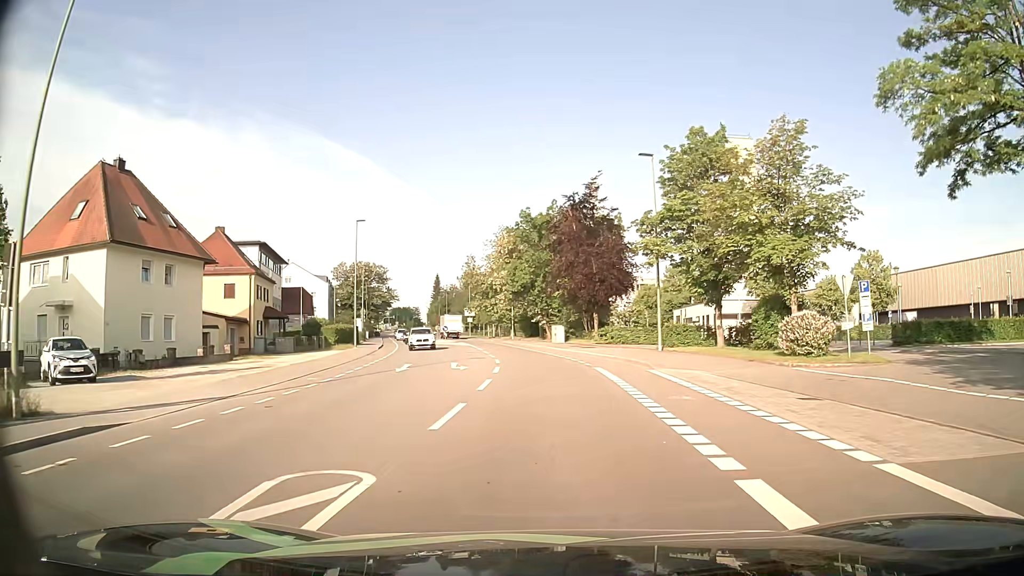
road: tertiary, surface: asphalt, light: Day
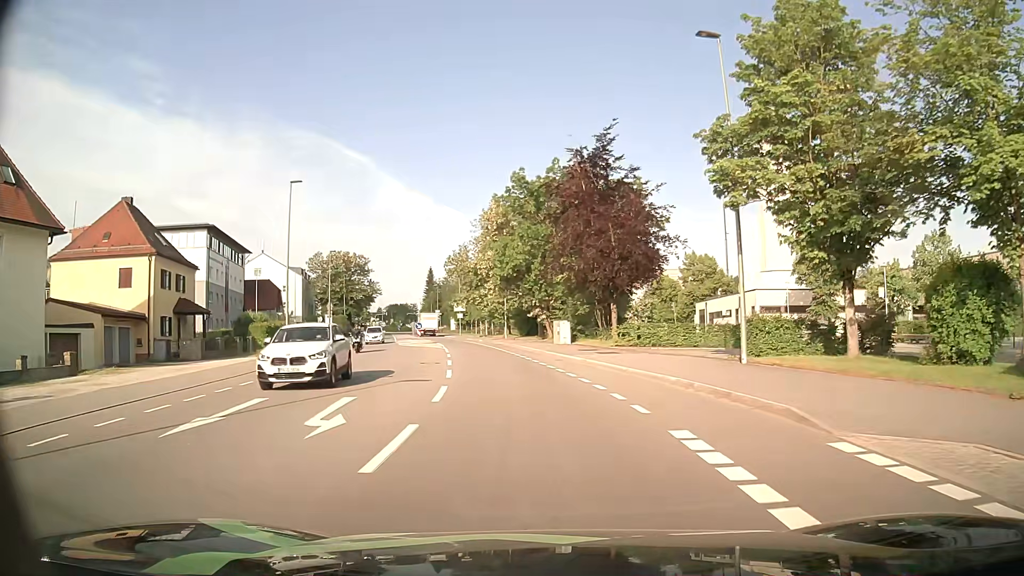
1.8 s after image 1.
(+0.1, +14.9) m; -1°
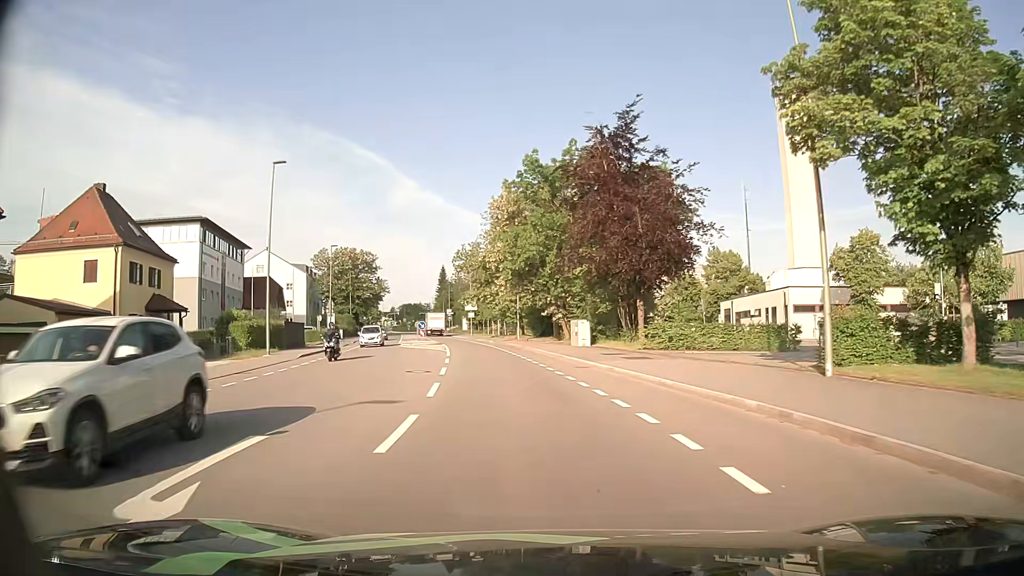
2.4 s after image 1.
(0.0, +5.1) m; -1°
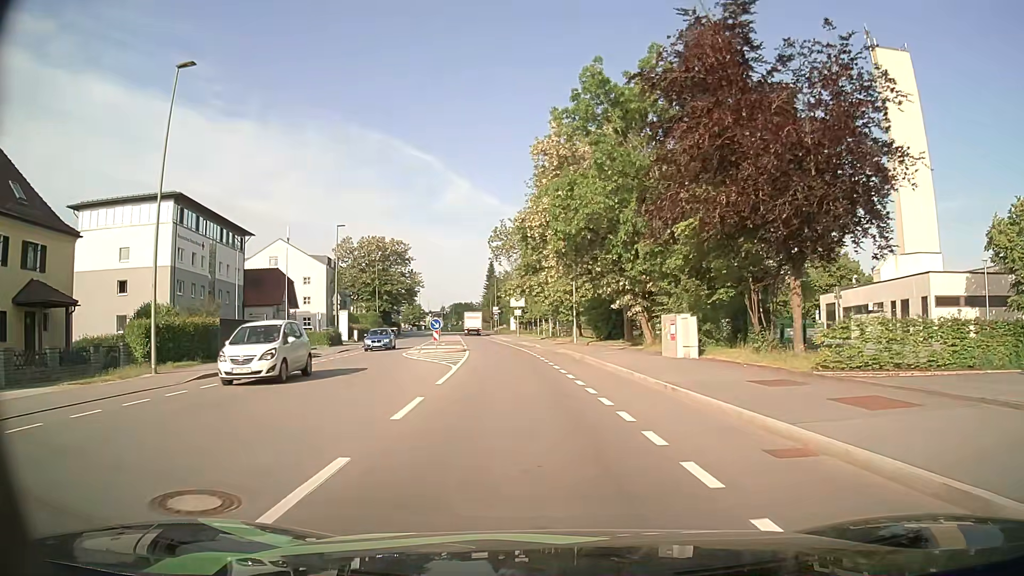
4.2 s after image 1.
(-0.6, +15.7) m; -4°
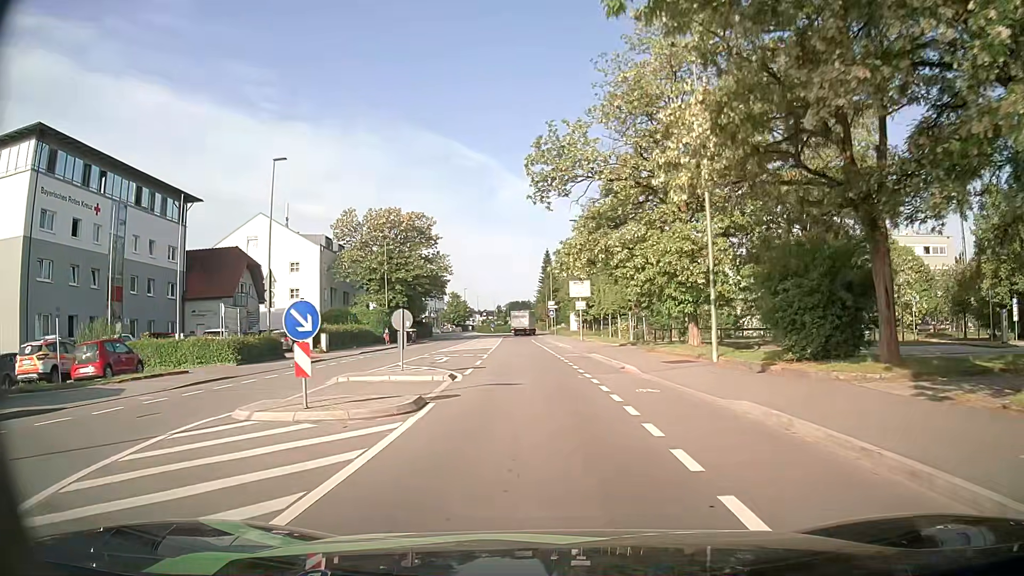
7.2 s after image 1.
(-1.5, +25.4) m; -6°
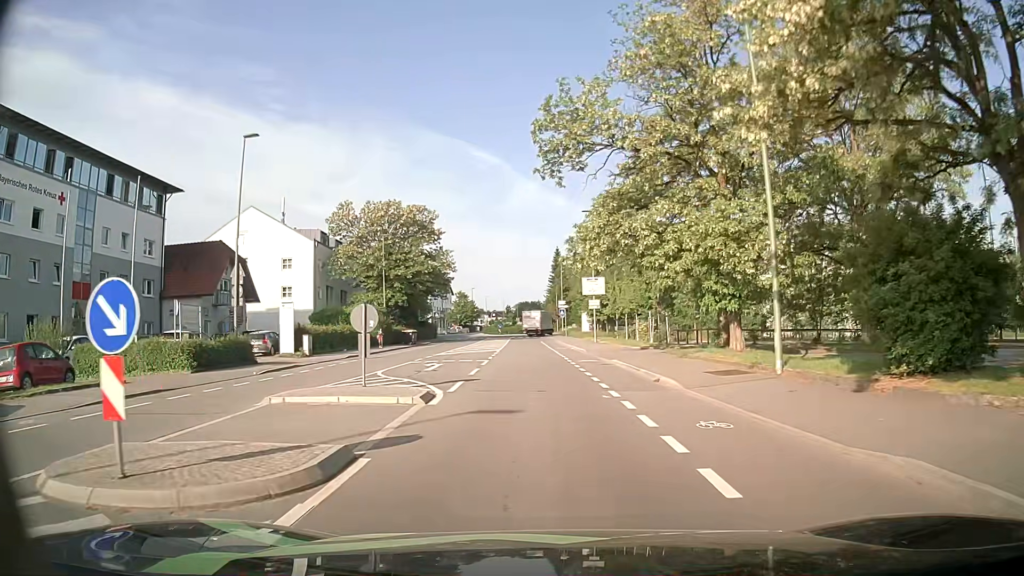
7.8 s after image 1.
(0.0, +5.0) m; 0°
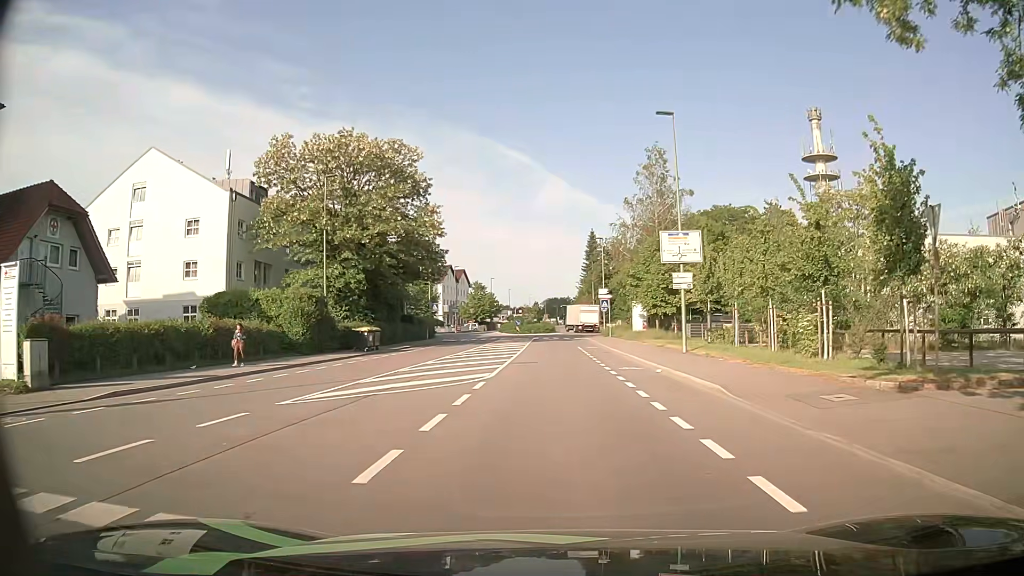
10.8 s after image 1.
(-1.1, +24.6) m; -3°
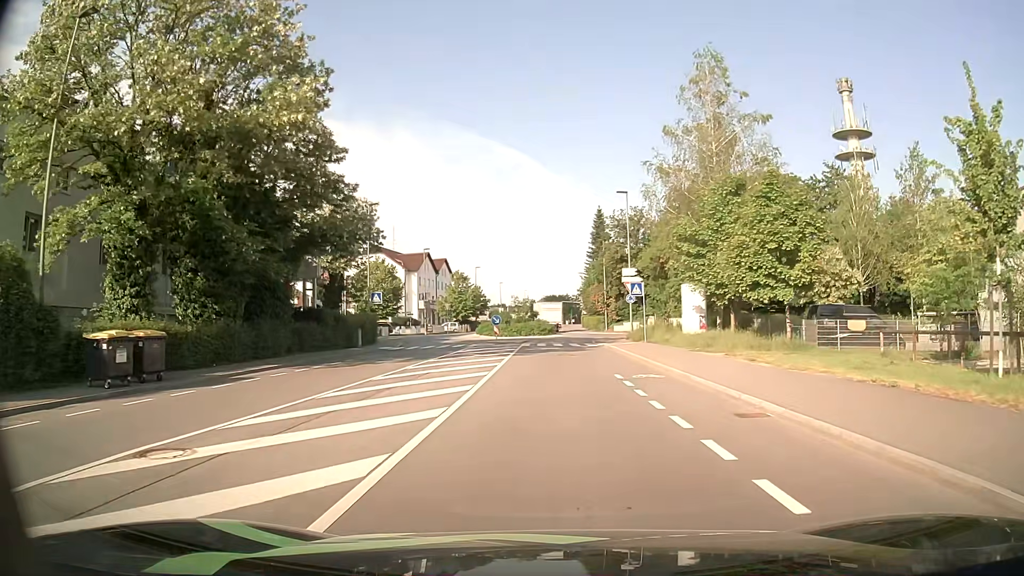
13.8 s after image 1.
(+0.1, +24.2) m; 0°
(0, +10) (0, +20) (0, +30) (0, +40) (+2, +50) (+5, +59) (+5, +69) (+1, +78) (-1, +88) (-1, +98) m
